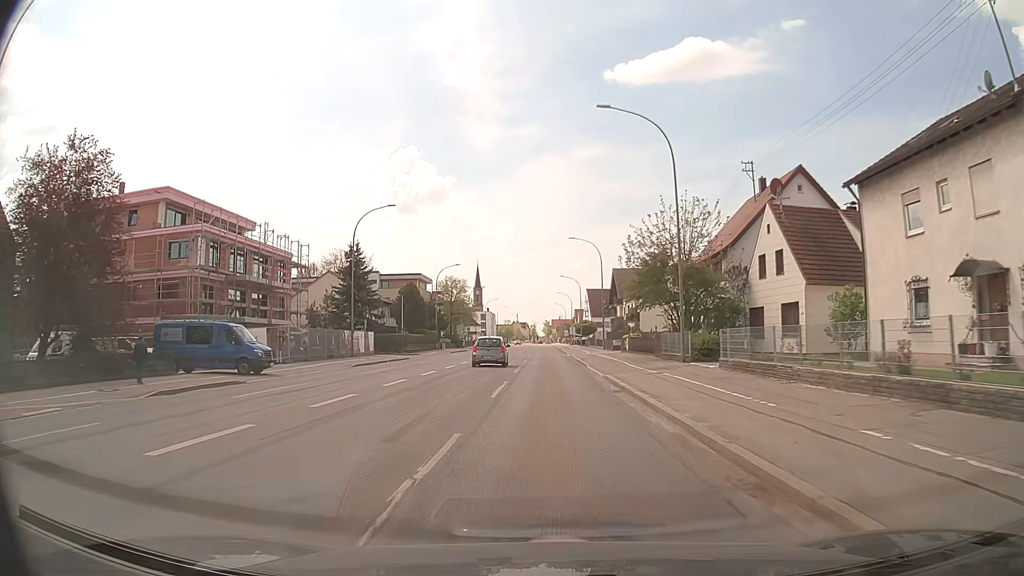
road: tertiary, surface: asphalt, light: Day
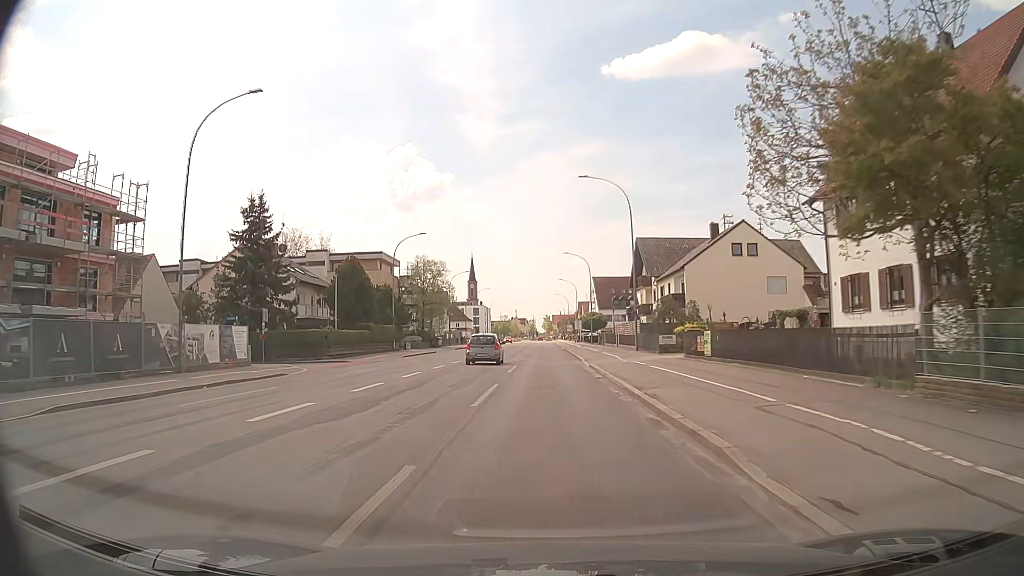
(+0.1, +26.9) m; 0°
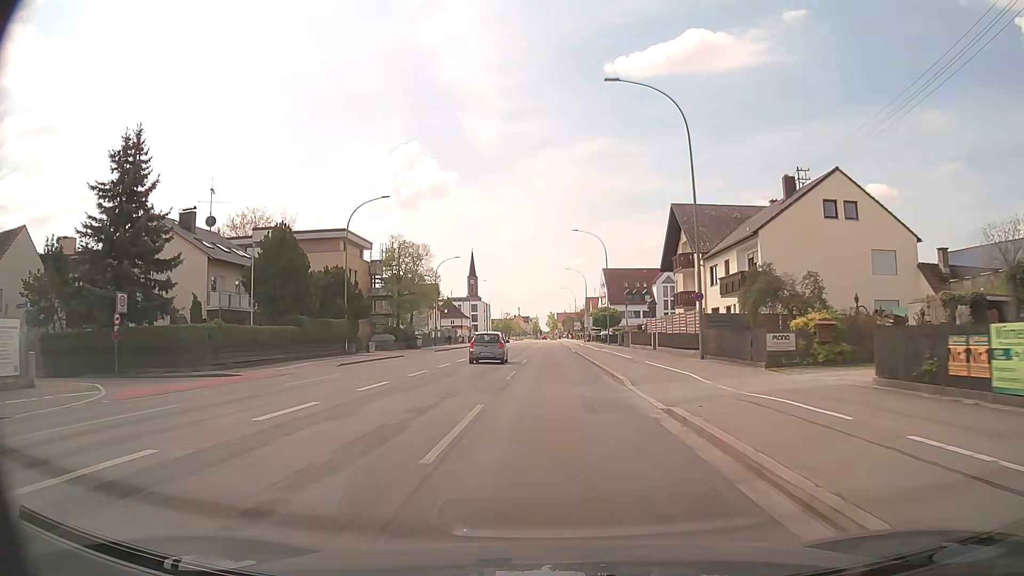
(-0.1, +18.1) m; 0°
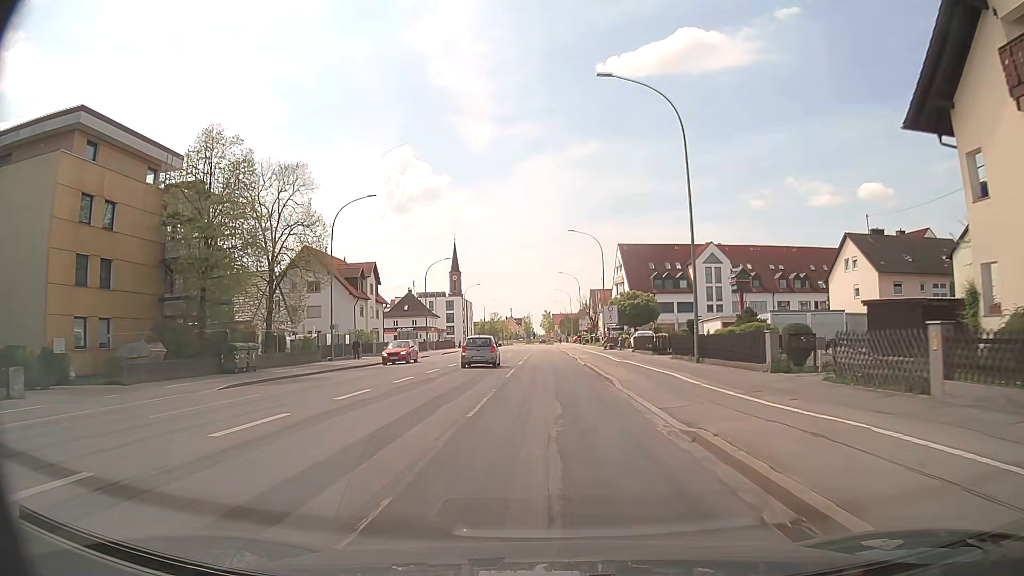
(+0.2, +43.4) m; +1°
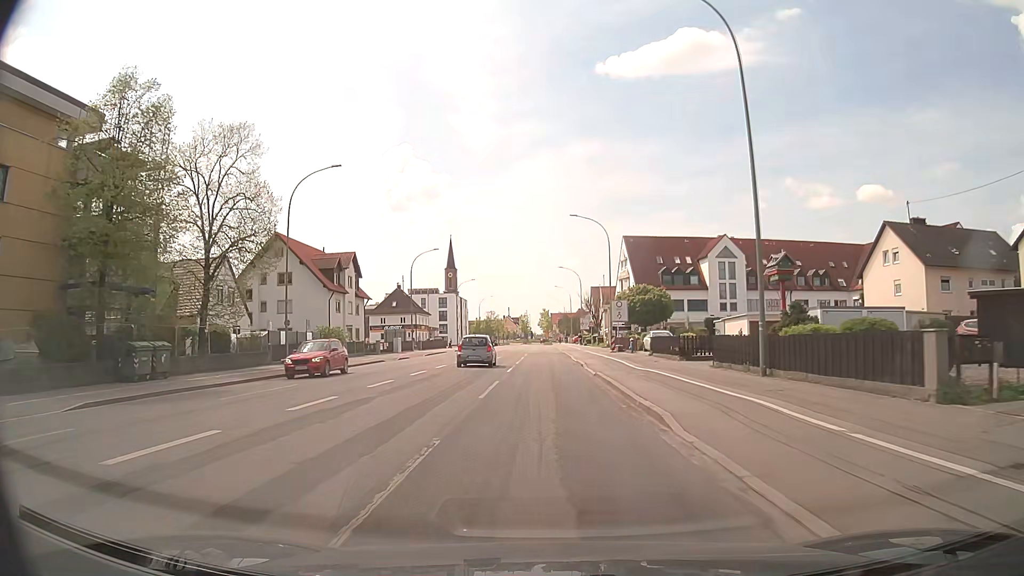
(0.0, +8.7) m; 0°
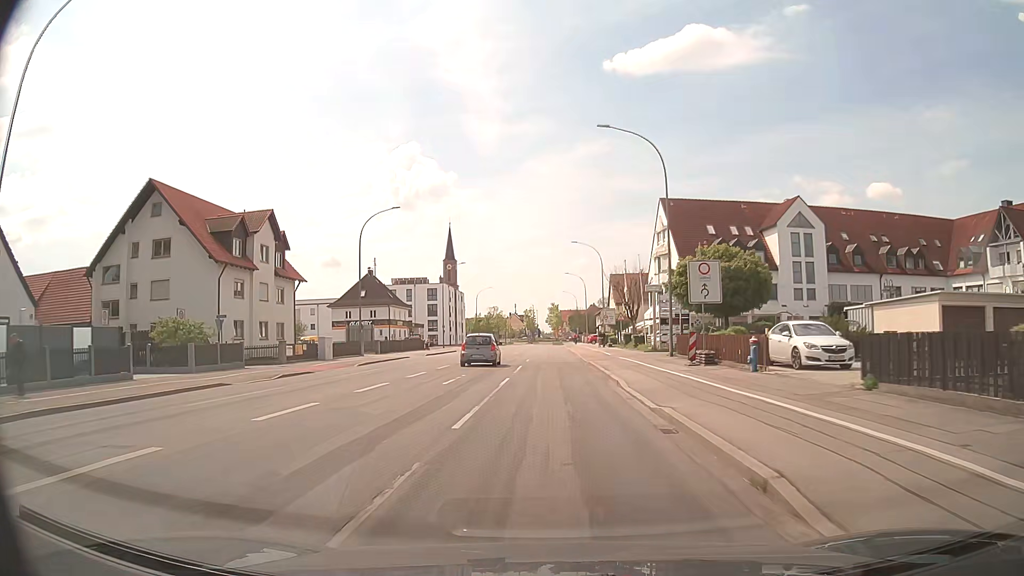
(-0.1, +26.0) m; 0°
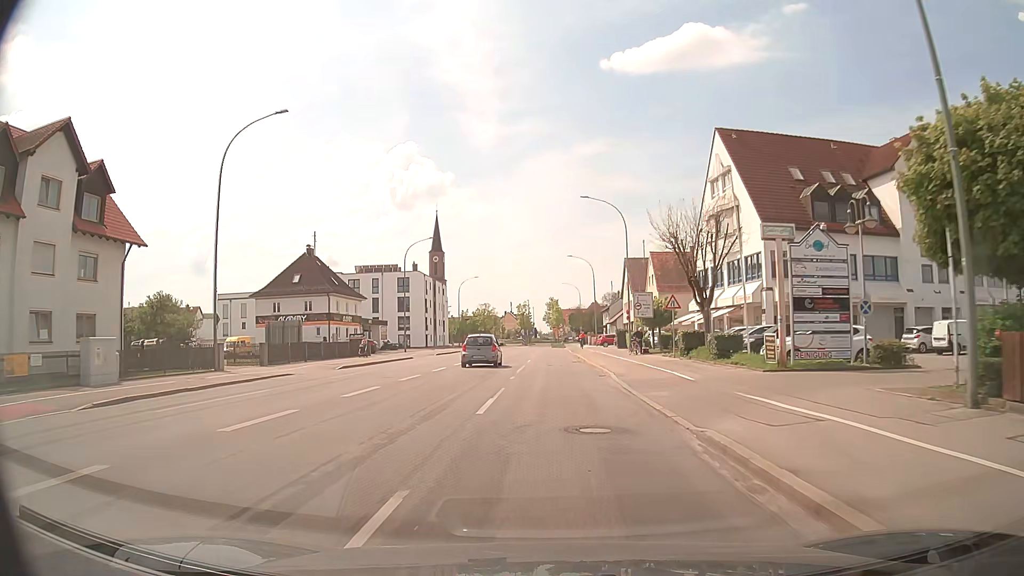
(0.0, +25.3) m; 0°
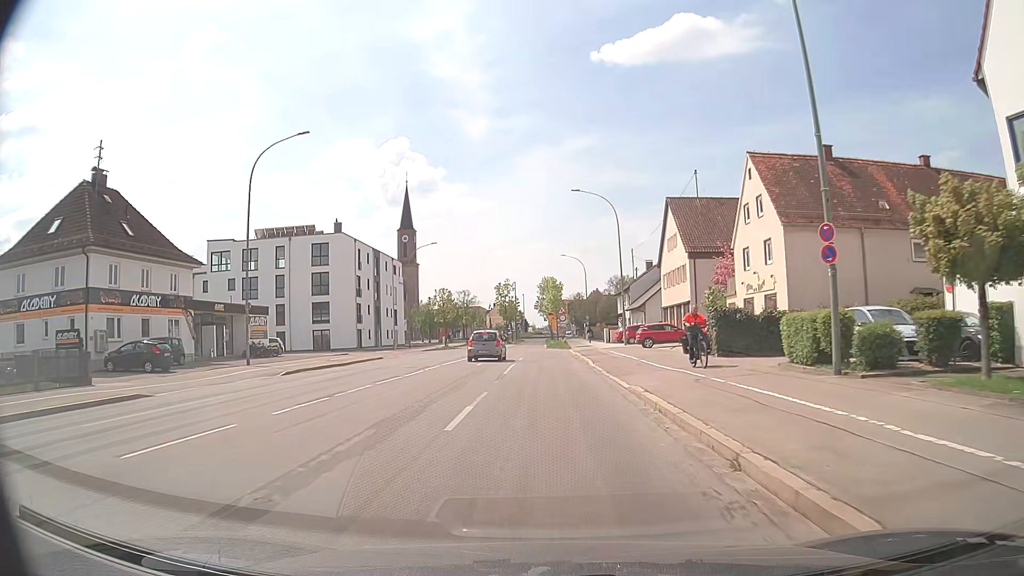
(+0.2, +38.1) m; 0°
(0, +10) (0, +20) (0, +30) (-1, +40) (-1, +50) (-2, +60) (-2, +70) (-2, +80) (-3, +90) (-3, +100) m
